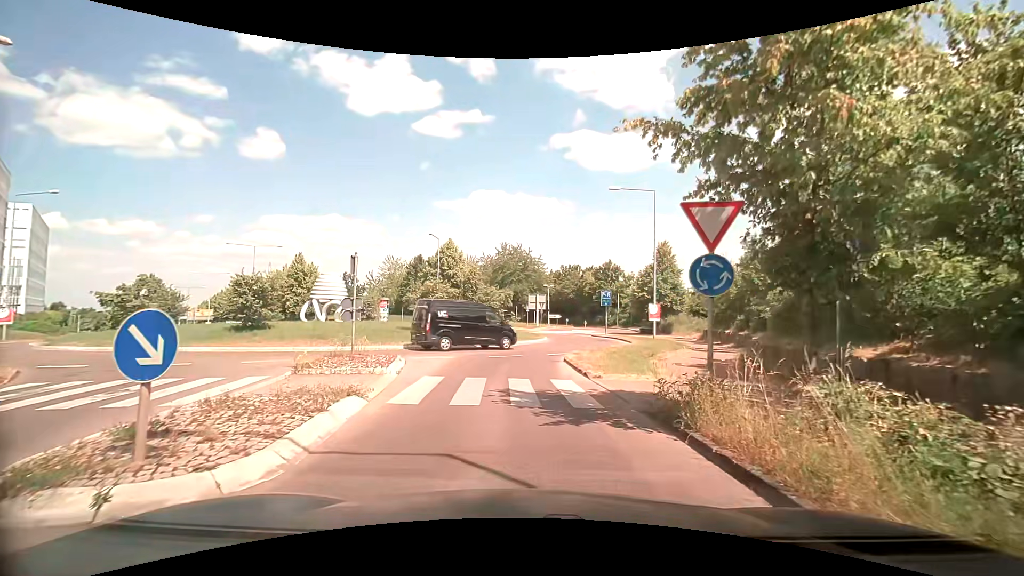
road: tertiary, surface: asphalt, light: Day
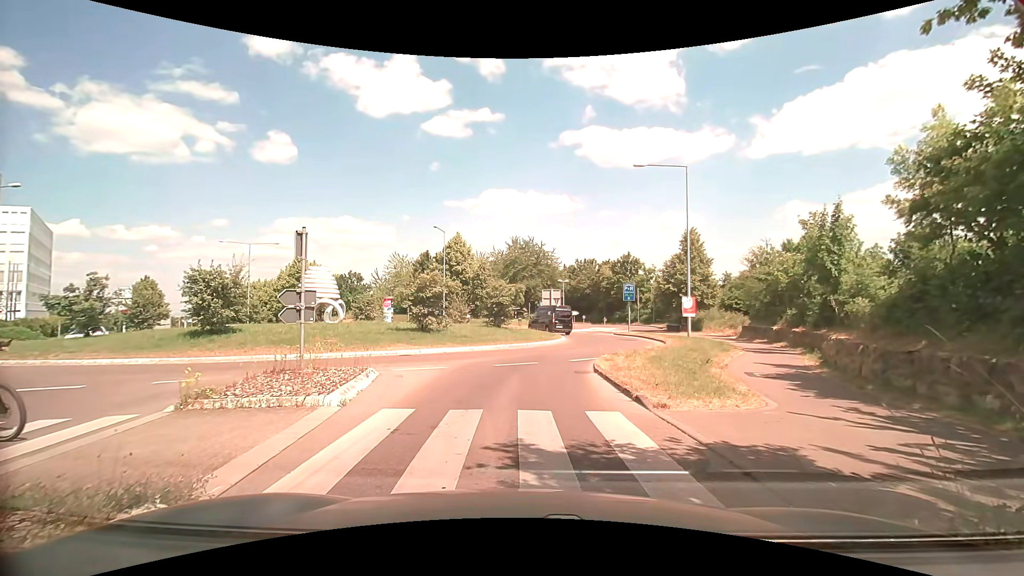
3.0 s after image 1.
(-0.2, +4.4) m; -4°
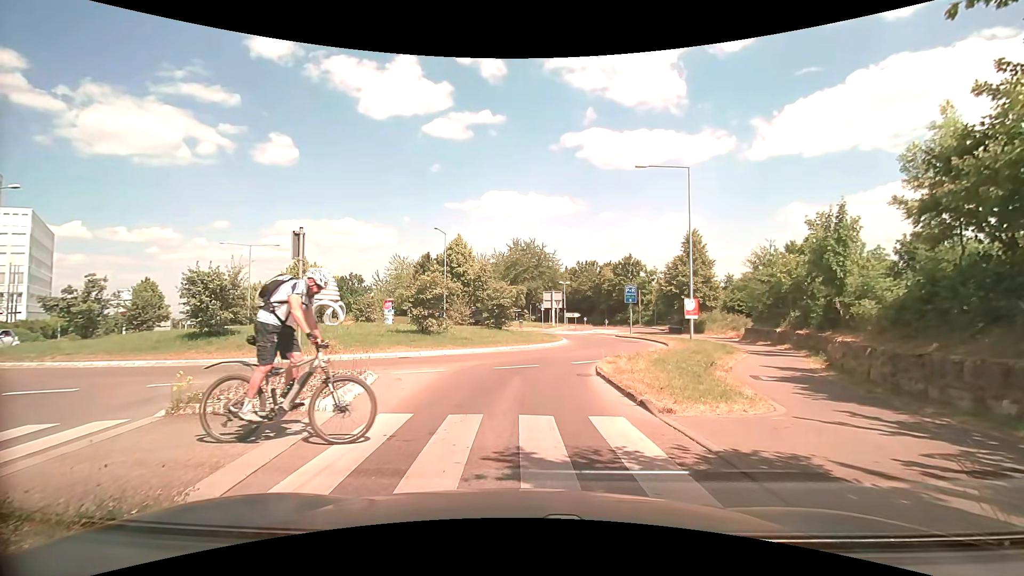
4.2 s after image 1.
(0.0, +0.2) m; 0°
